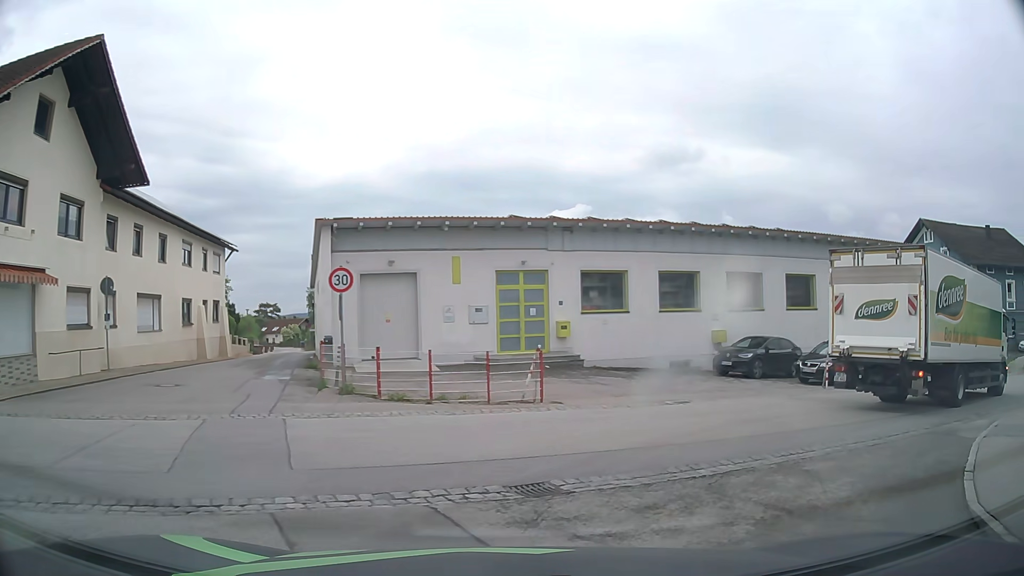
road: tertiary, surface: asphalt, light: Day
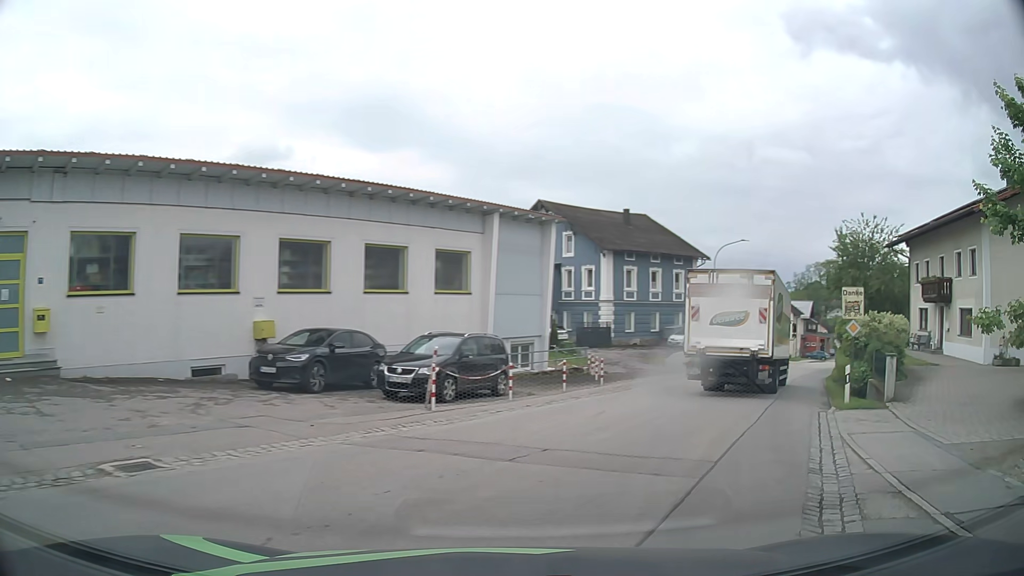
(+2.5, +8.8) m; +35°
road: secondary
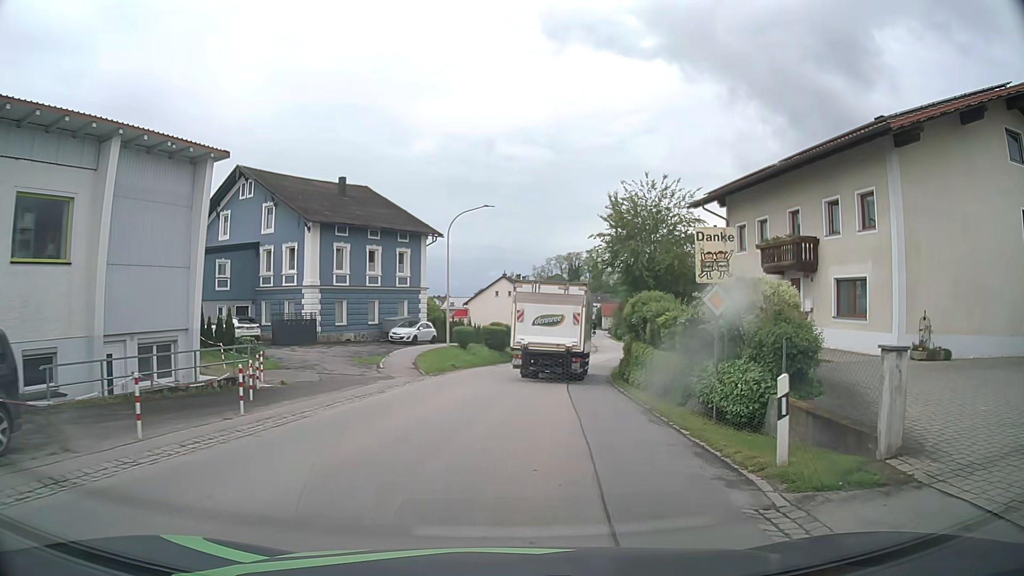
(+2.7, +10.4) m; +23°
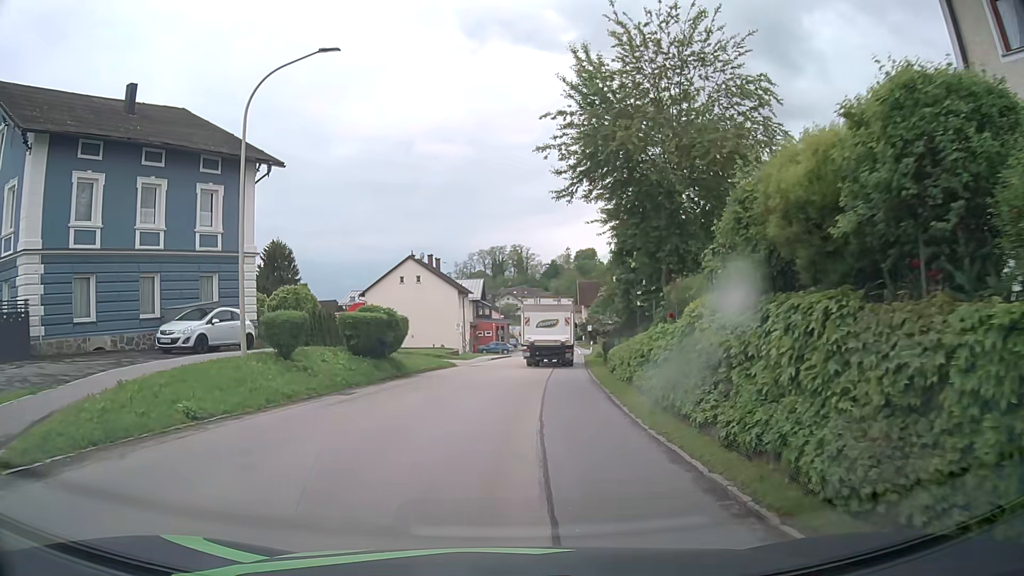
(+1.4, +21.2) m; +6°
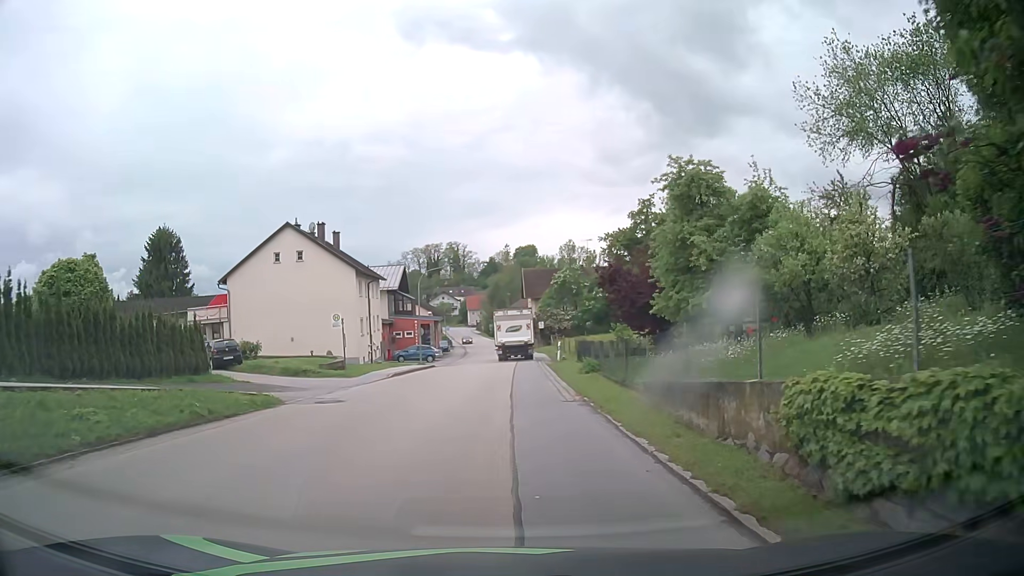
(+1.0, +21.9) m; +5°
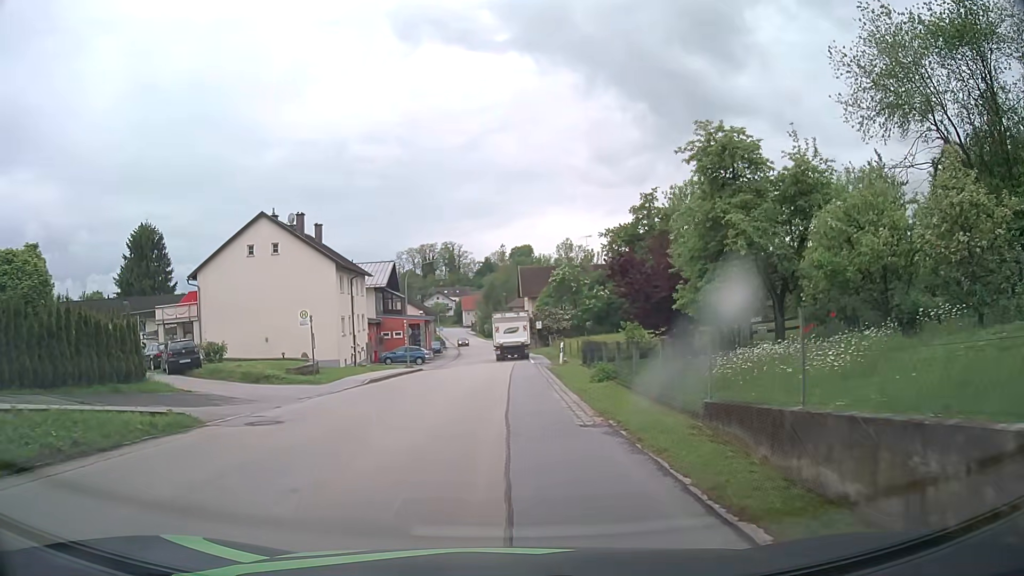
(0.0, +4.4) m; +1°
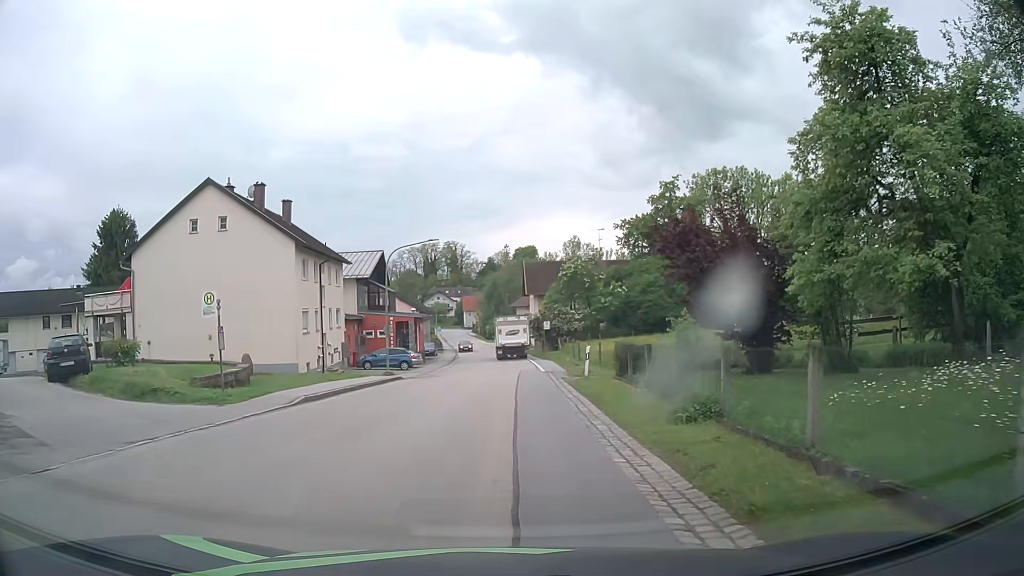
(-0.2, +9.3) m; -1°
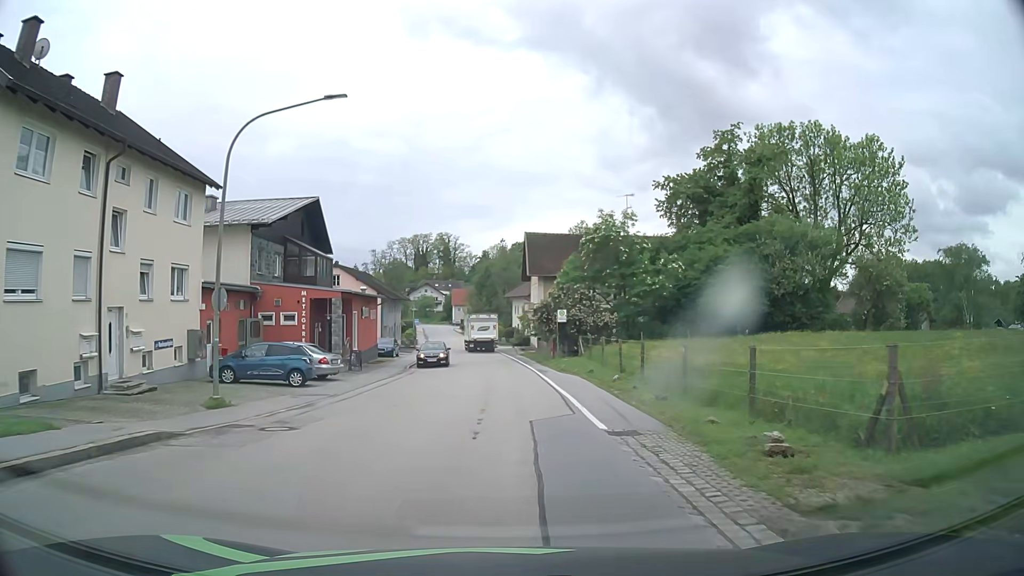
(+0.2, +23.0) m; +1°
(0, +10) (0, +20) (0, +30) (-1, +40) (-1, +50) (-2, +60) (-3, +70) (-4, +80) (-5, +90) (-7, +100) m
